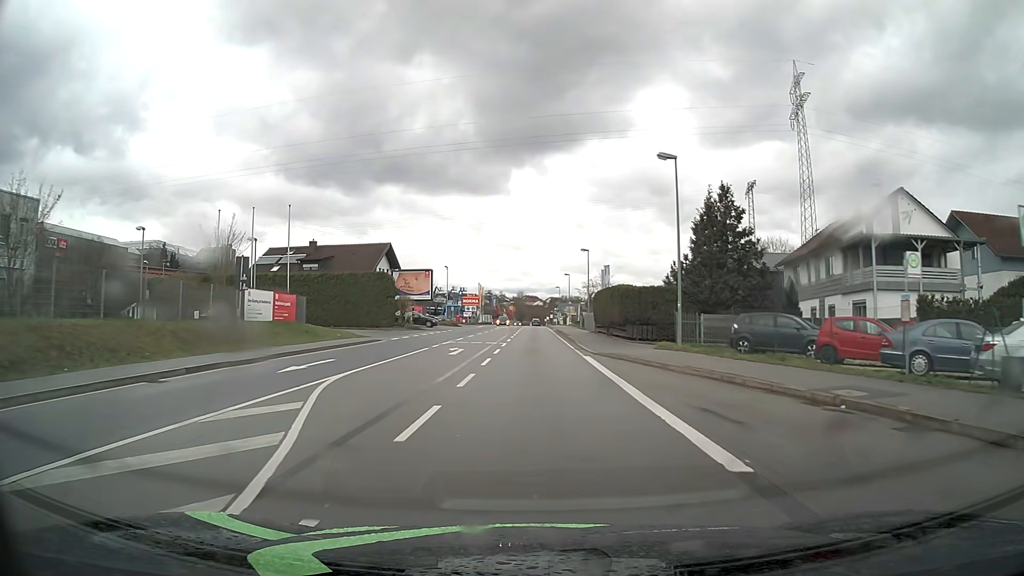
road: primary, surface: asphalt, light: Day
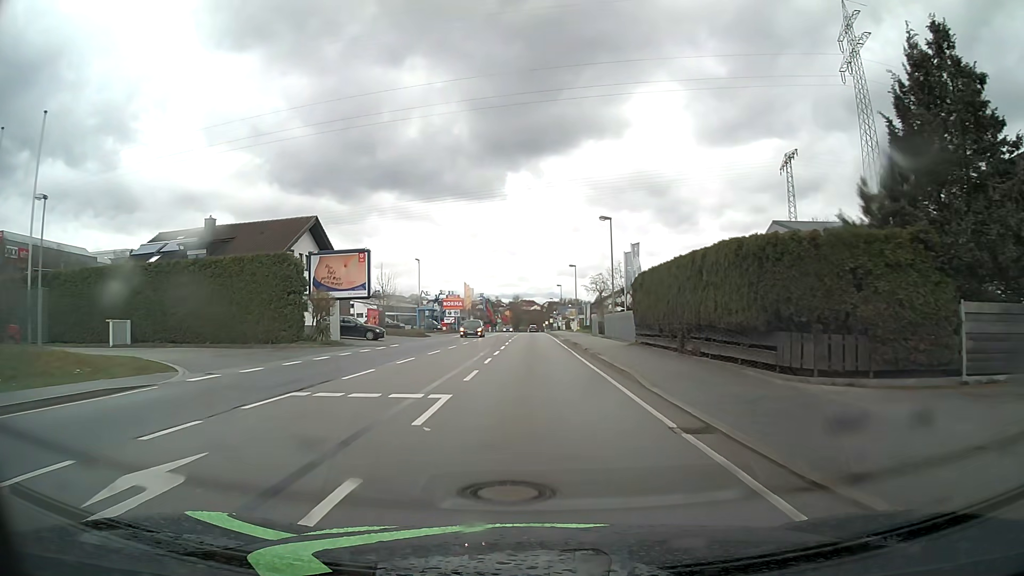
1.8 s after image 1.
(0.0, +22.8) m; 0°
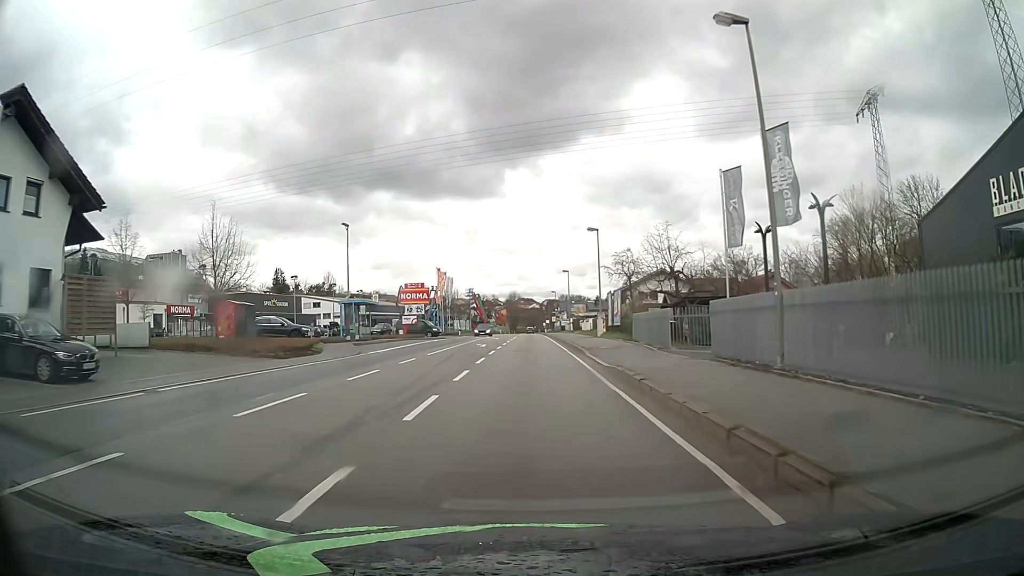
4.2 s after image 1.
(0.0, +30.3) m; 0°
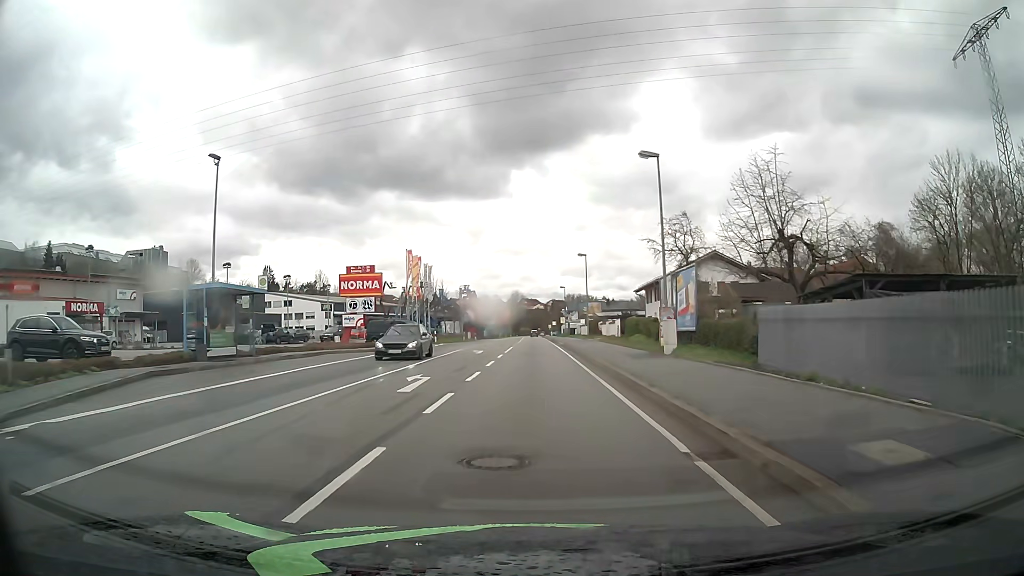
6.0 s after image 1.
(-0.2, +22.8) m; -1°
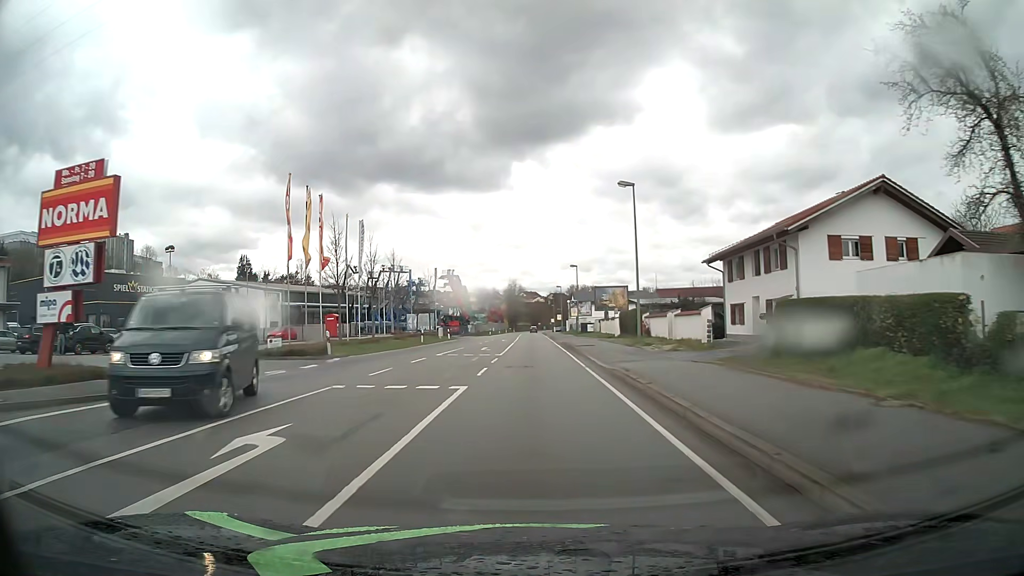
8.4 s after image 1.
(0.0, +30.5) m; 0°
(0, +10) (0, +20) (0, +30) (0, +40) (0, +50) (0, +60) (0, +70) (0, +80) (0, +90) (0, +100) m
